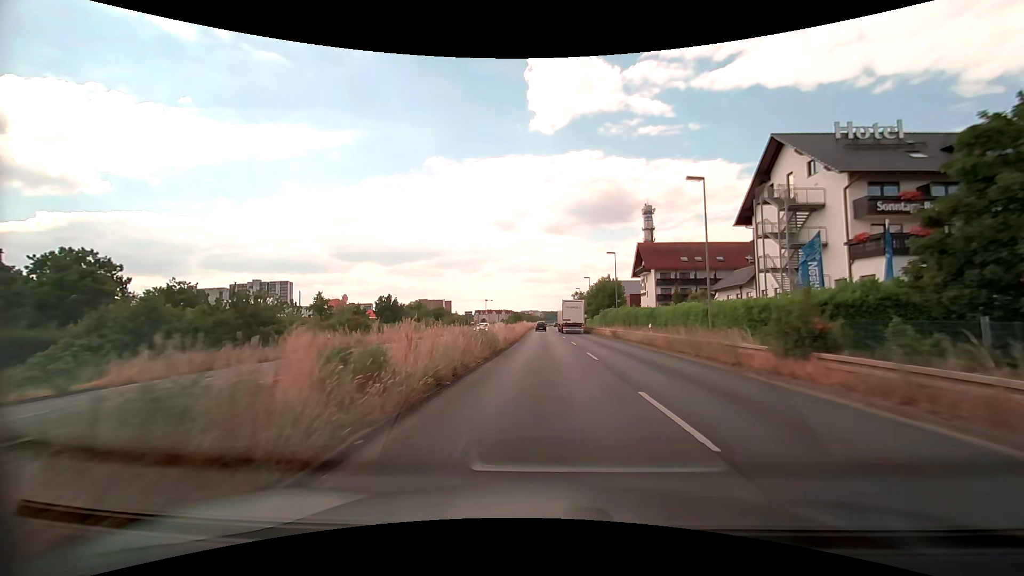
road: primary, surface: asphalt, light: Day
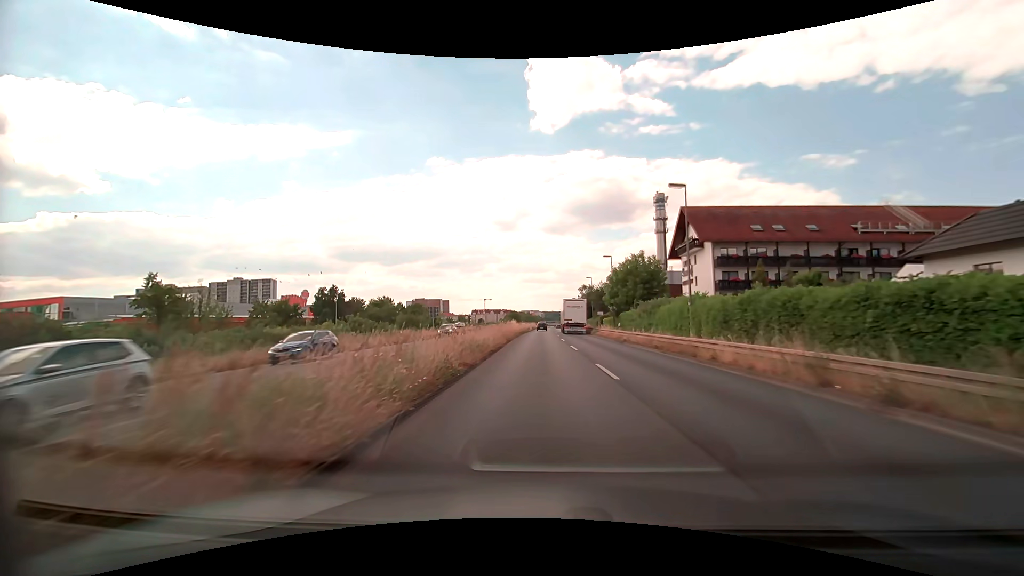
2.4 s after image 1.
(+0.1, +31.5) m; 0°
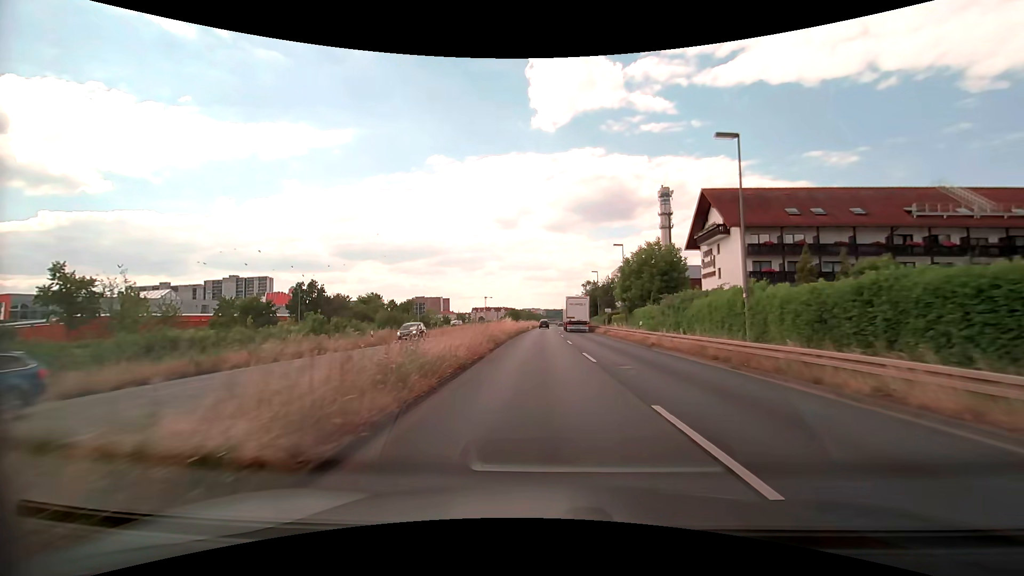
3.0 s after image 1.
(0.0, +8.3) m; 0°
(0, +10) (0, +20) (0, +30) (0, +40) (0, +50) (0, +60) (0, +70) (+1, +80) (+1, +90) (+1, +100) m
